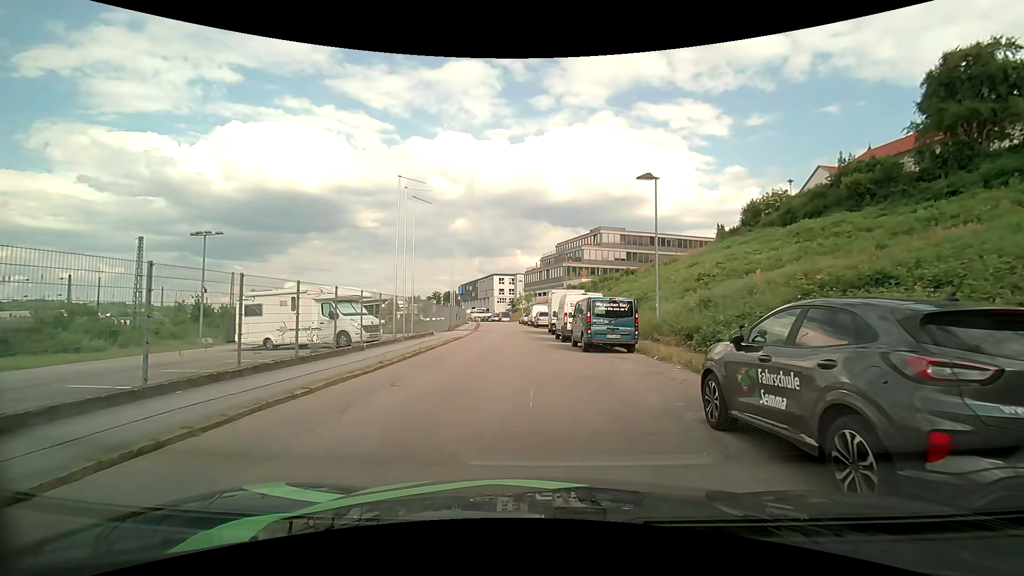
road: residential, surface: asphalt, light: Day
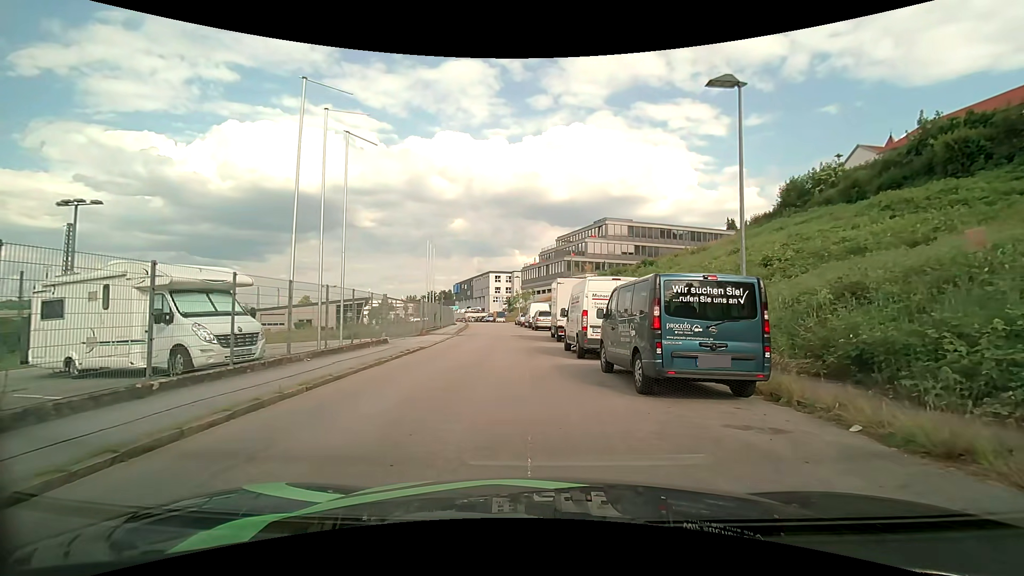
(0.0, +9.8) m; +1°
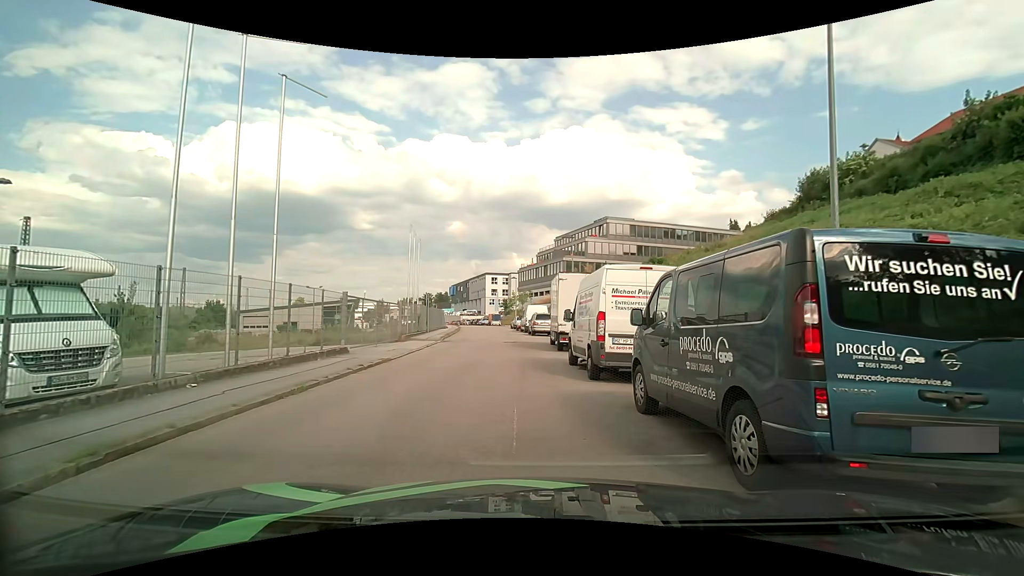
(0.0, +4.4) m; +1°
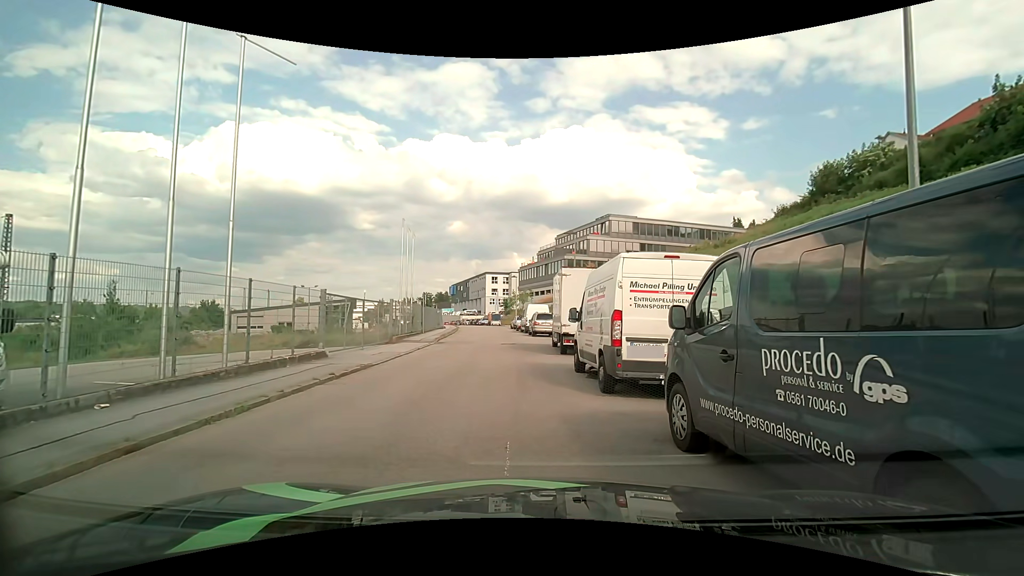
(0.0, +1.9) m; -1°
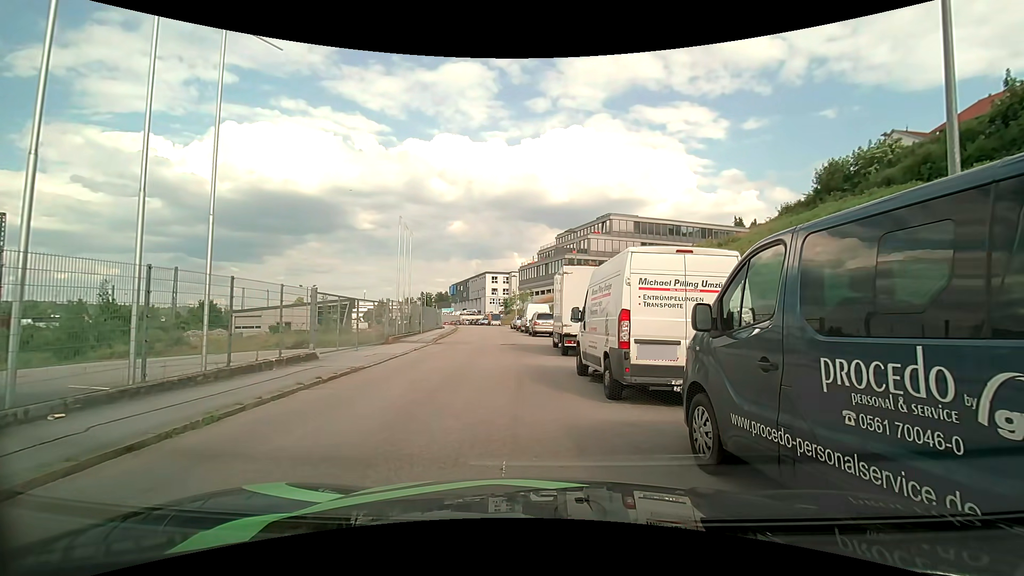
(0.0, +0.7) m; 0°
